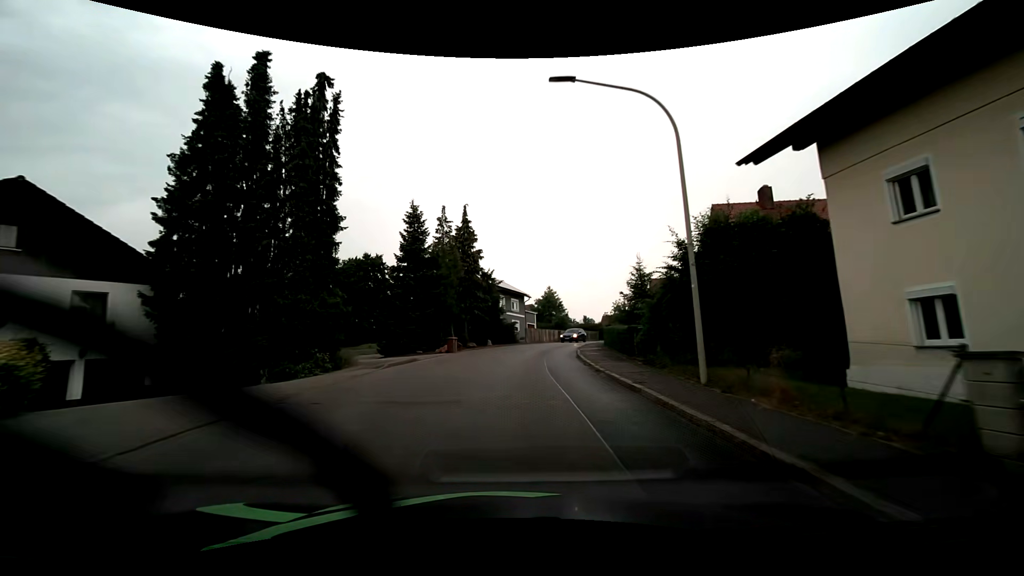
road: tertiary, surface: asphalt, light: Day
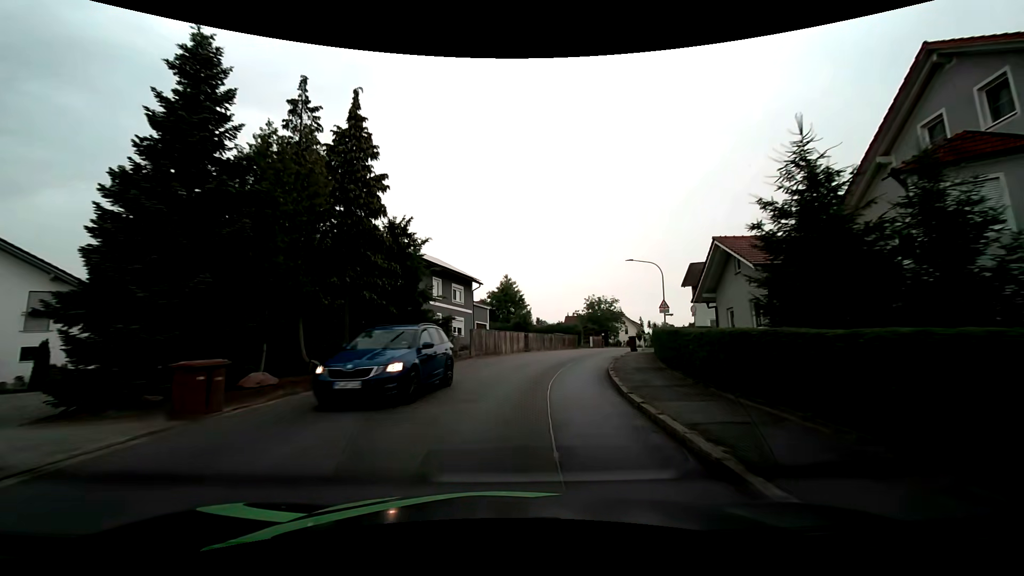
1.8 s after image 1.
(+0.9, +21.2) m; +5°
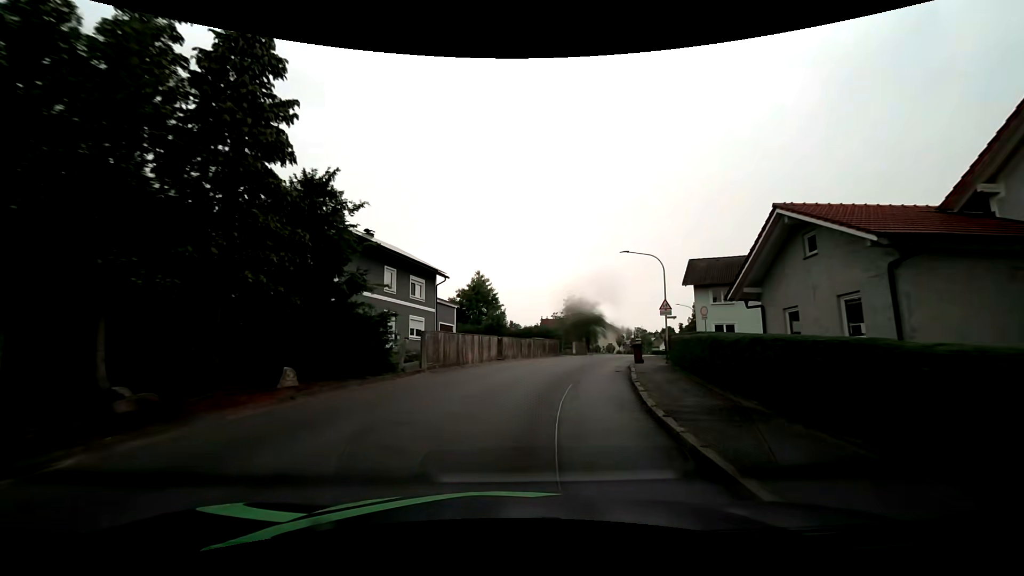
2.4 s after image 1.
(+0.2, +7.1) m; +3°
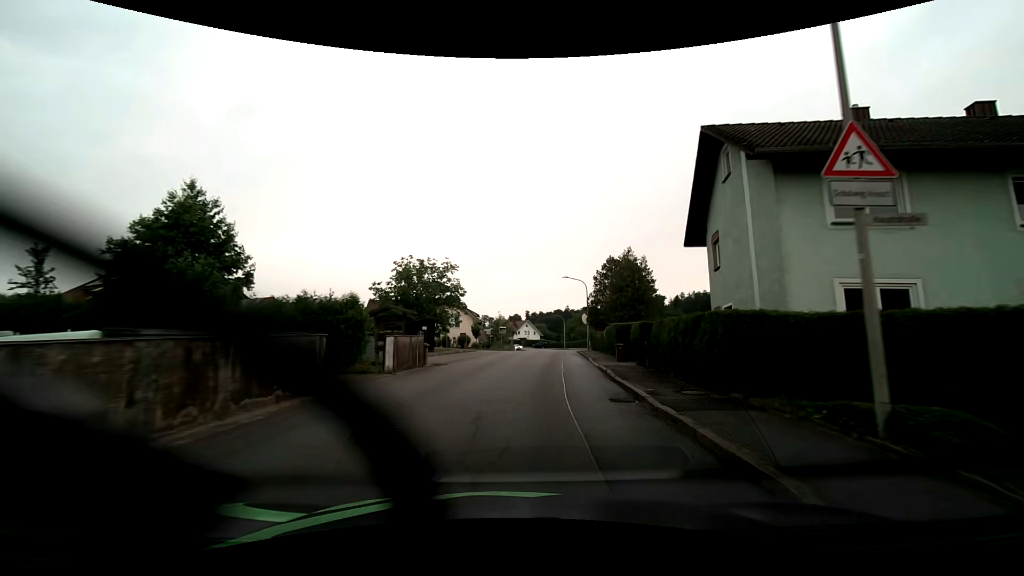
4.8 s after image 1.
(+4.4, +28.9) m; +17°
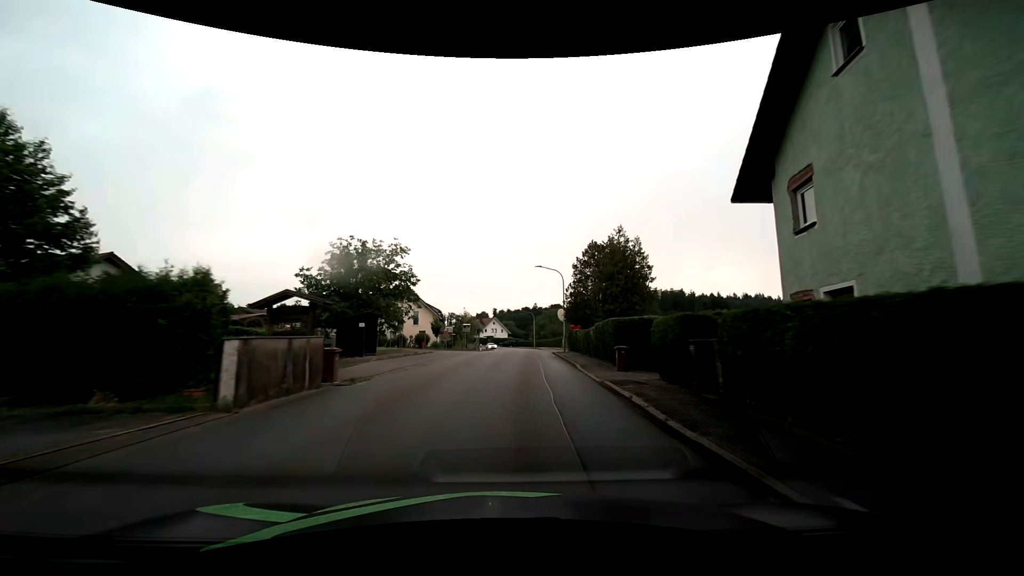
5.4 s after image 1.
(+0.3, +7.6) m; +4°
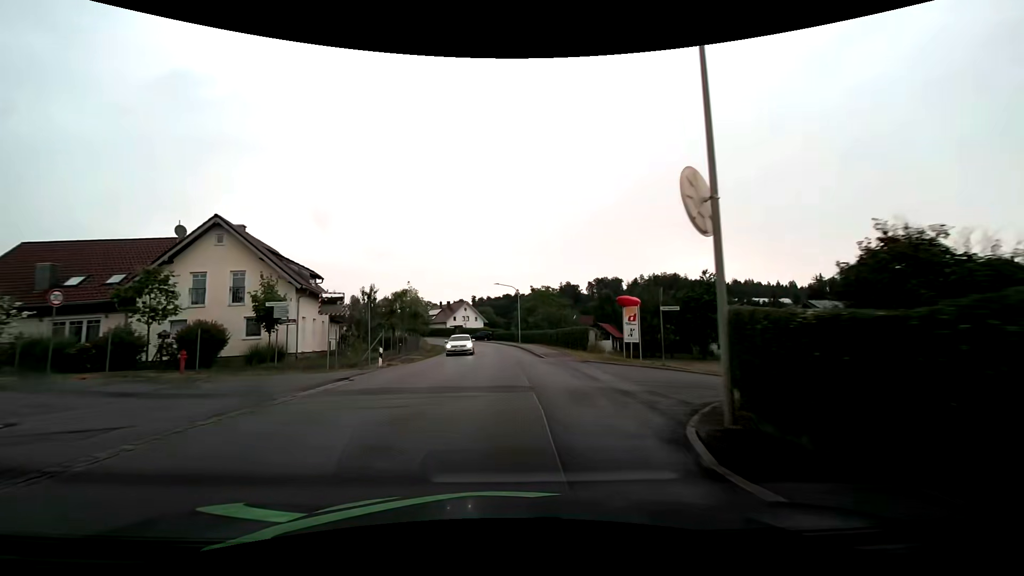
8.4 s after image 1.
(+1.9, +38.7) m; +2°
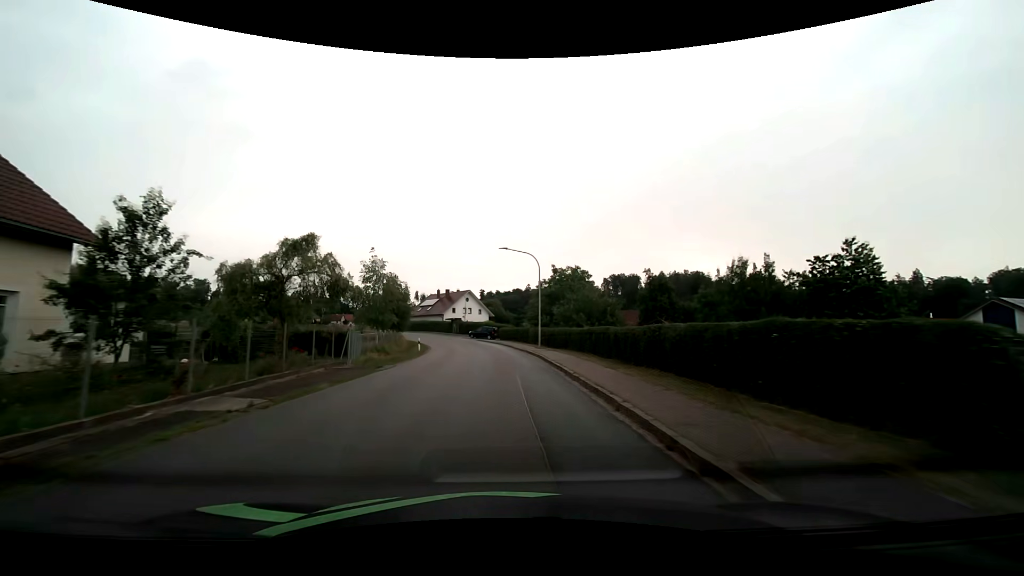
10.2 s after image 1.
(0.0, +23.6) m; -1°
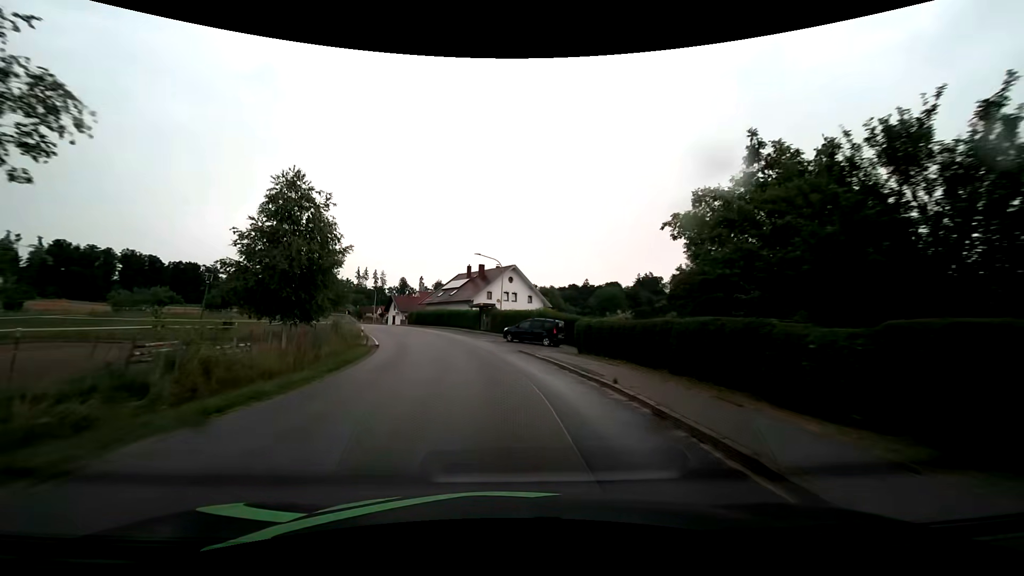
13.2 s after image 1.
(-1.3, +39.4) m; -5°
(0, +10) (-1, +20) (-3, +30) (-5, +40) (-8, +49) (-12, +58) (-16, +68) (-20, +77) (-24, +86) (-29, +95) m
